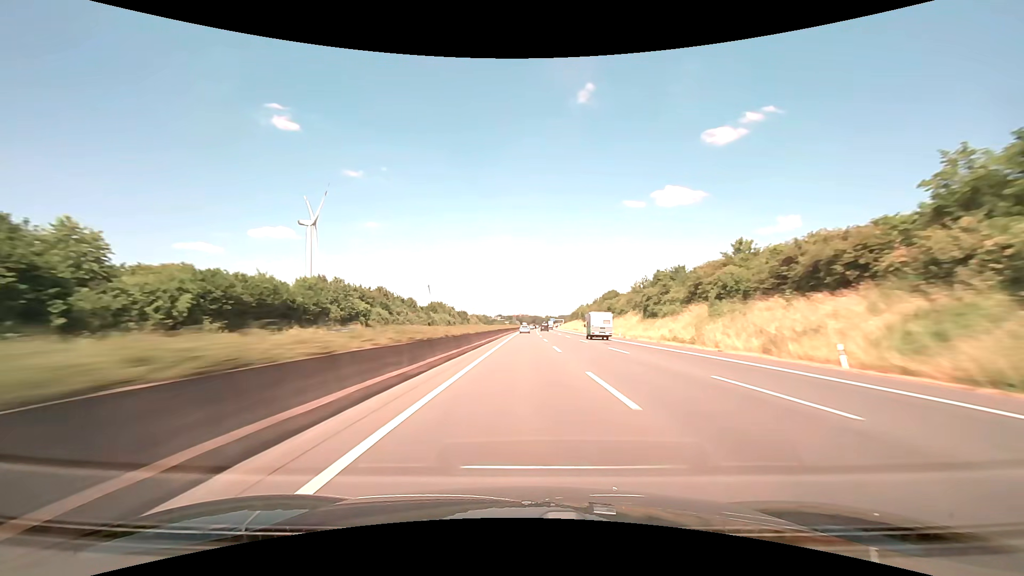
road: motorway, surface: asphalt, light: Day
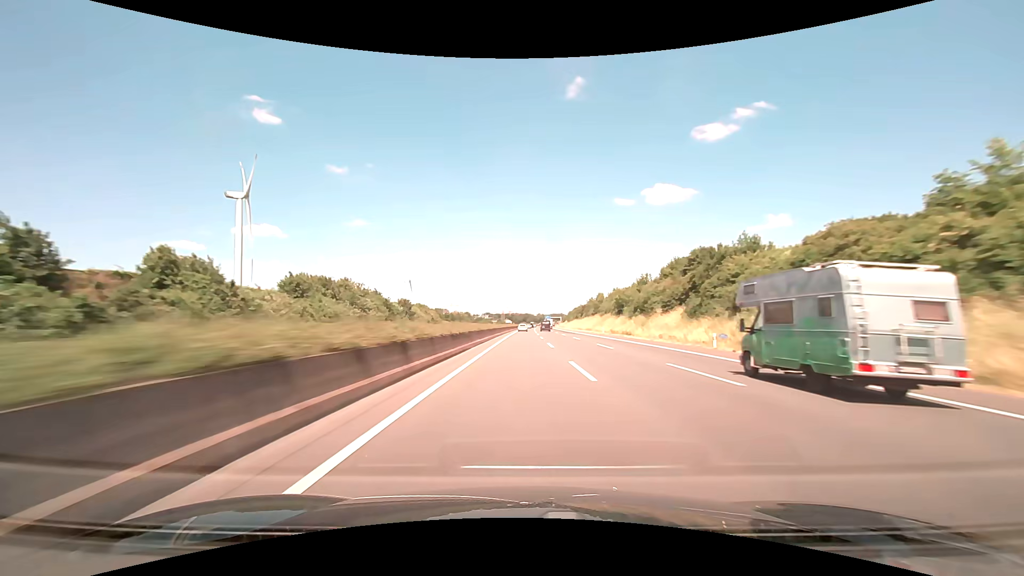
(+0.8, +85.8) m; +1°
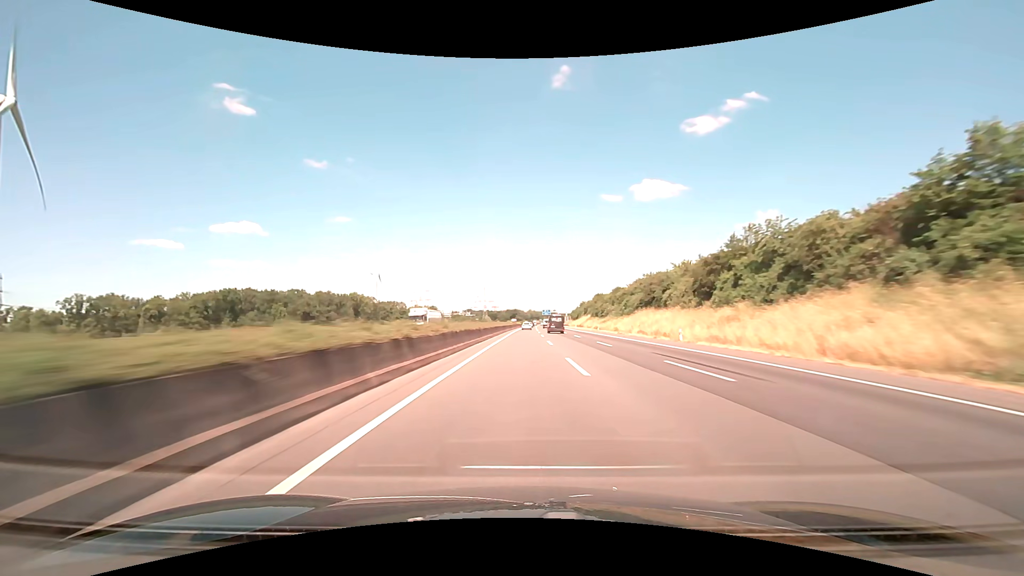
(+1.6, +142.5) m; +1°
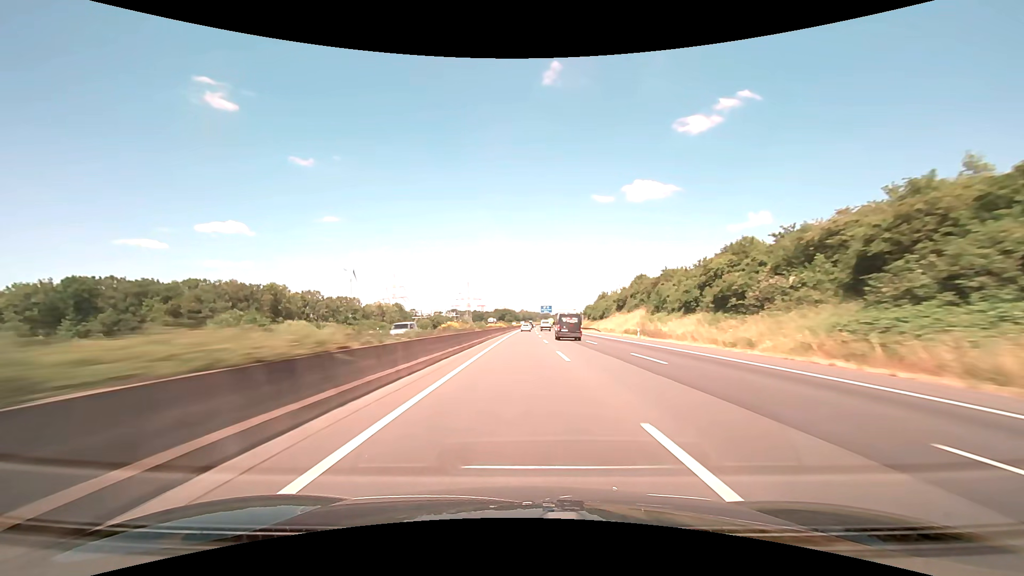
(+0.6, +83.4) m; +1°
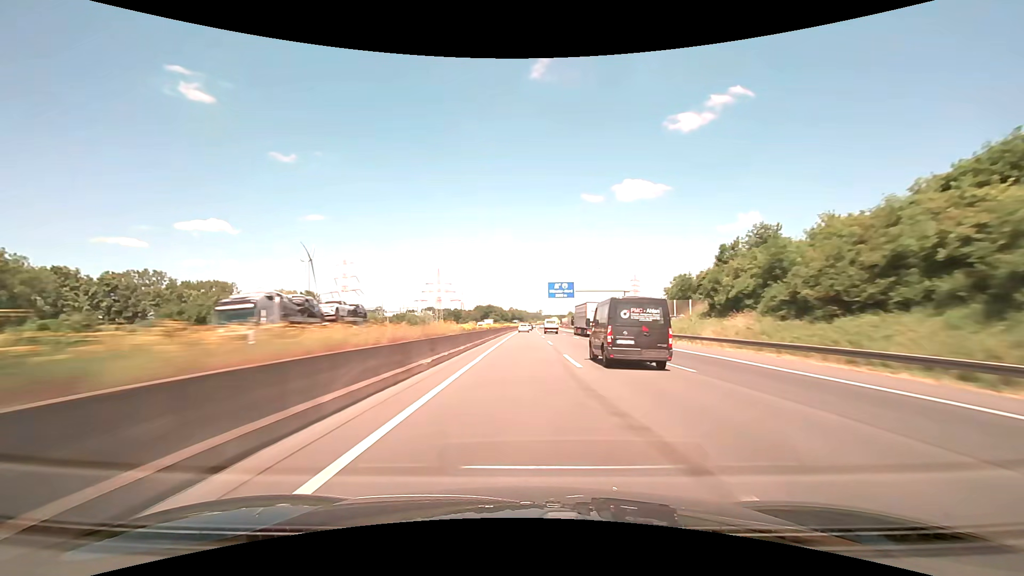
(+0.8, +110.0) m; +1°
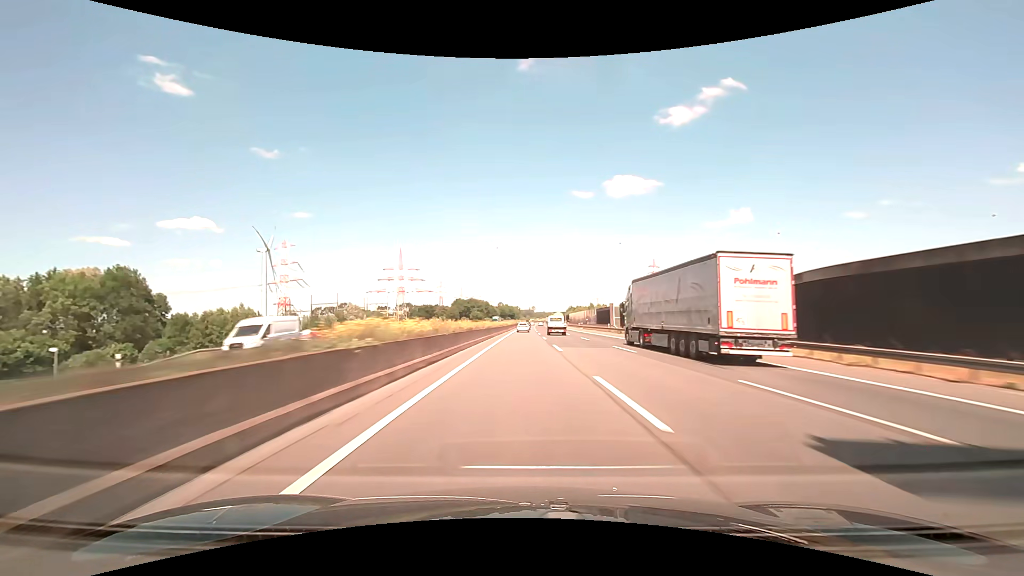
(+0.8, +81.3) m; +1°
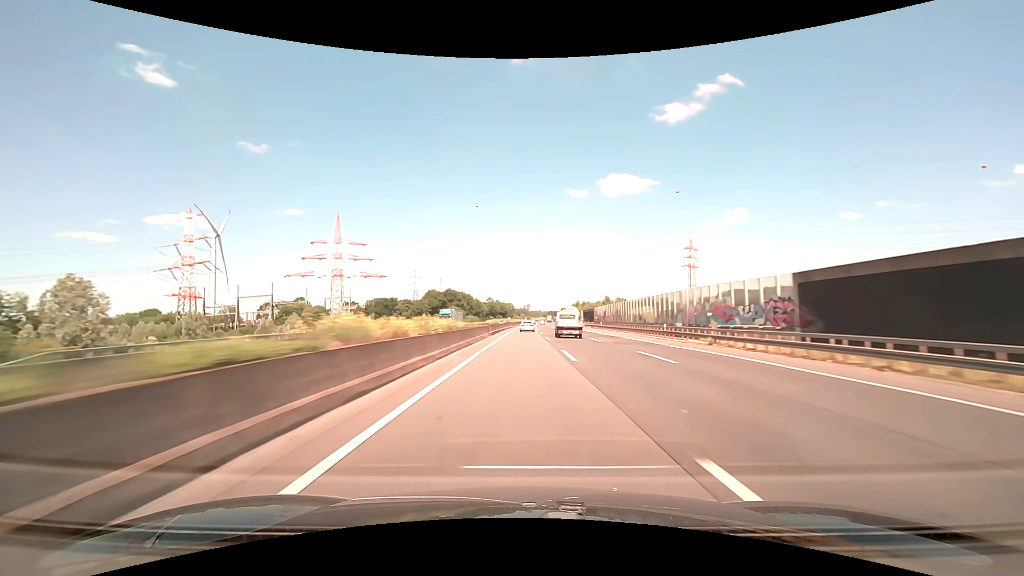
(+0.2, +78.2) m; 0°
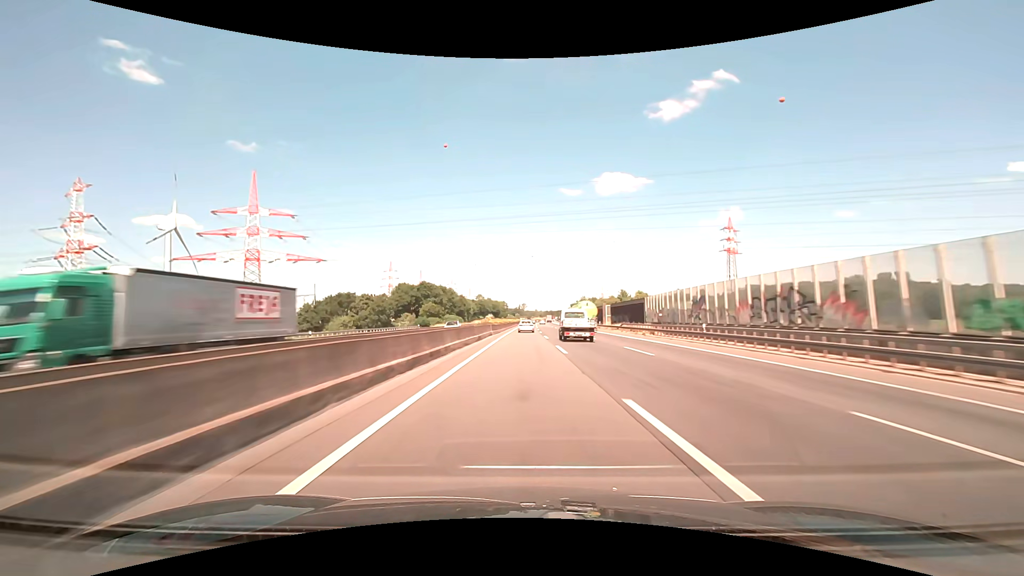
(+0.3, +50.3) m; +1°
(0, +10) (0, +20) (0, +30) (0, +40) (0, +50) (0, +60) (0, +70) (+1, +80) (+1, +90) (+1, +100) m
